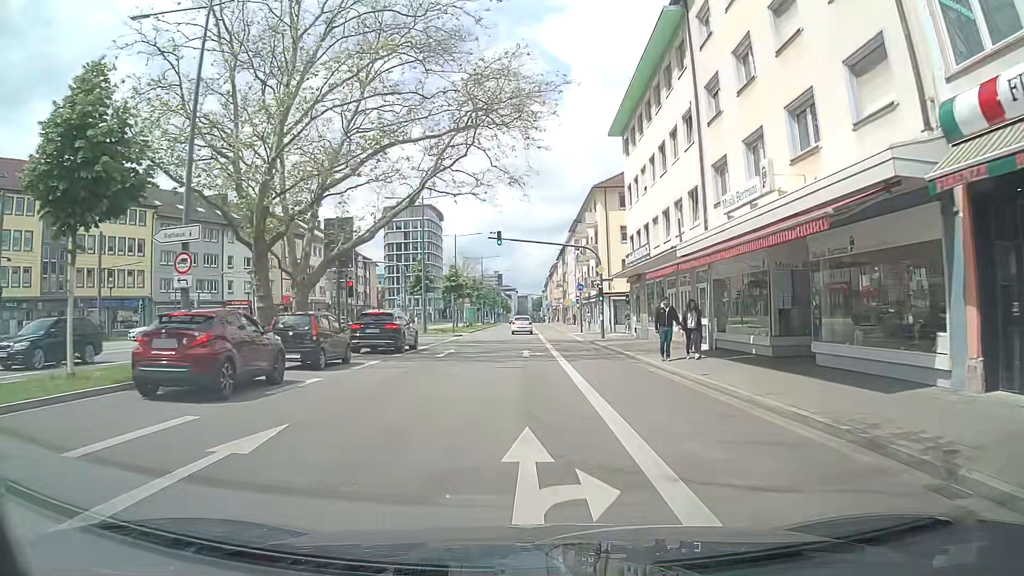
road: primary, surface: asphalt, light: Day
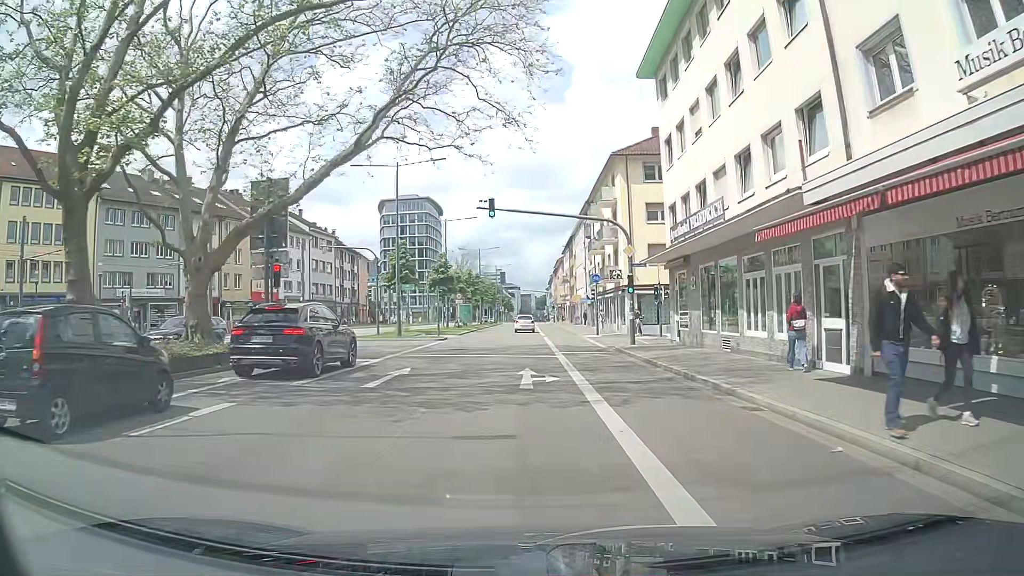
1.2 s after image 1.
(-0.1, +10.6) m; 0°
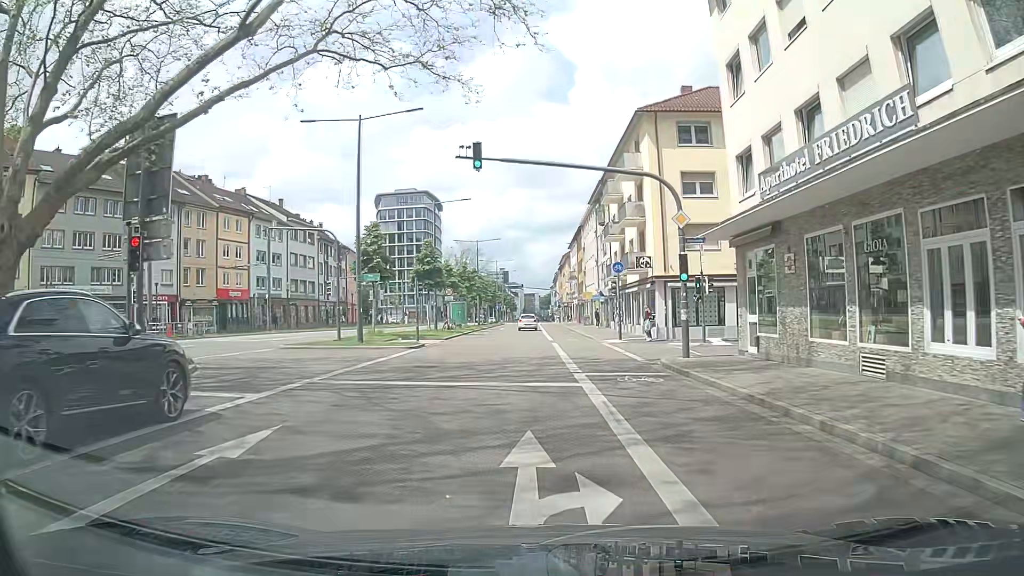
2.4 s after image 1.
(-0.1, +9.5) m; +1°
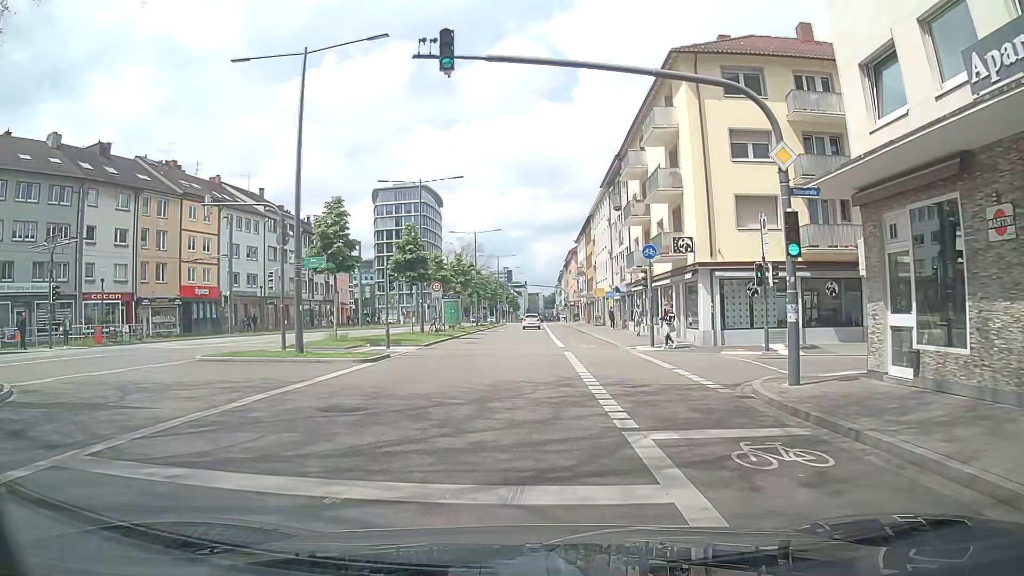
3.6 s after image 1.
(-0.2, +8.1) m; -1°
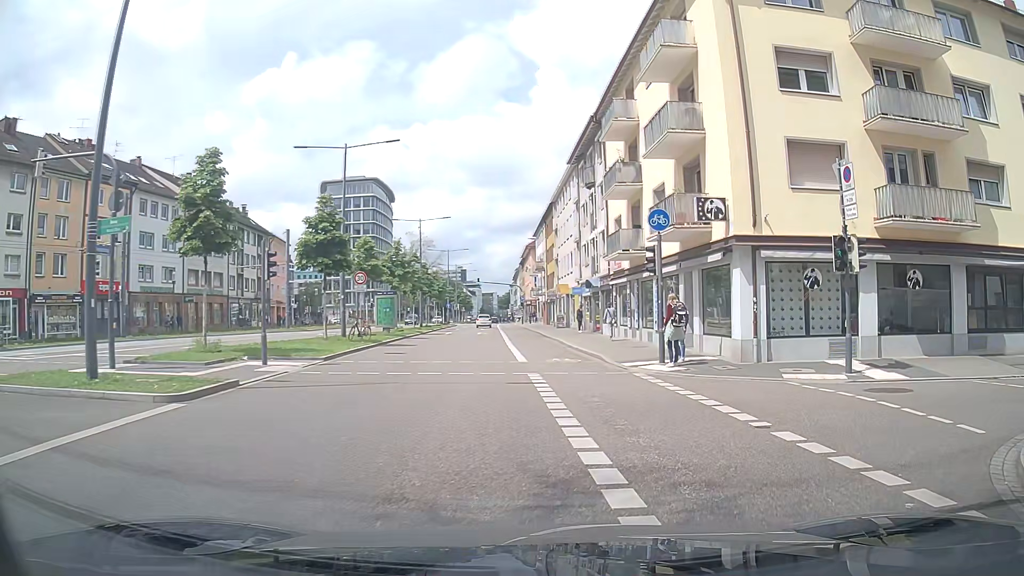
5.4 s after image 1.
(+0.1, +9.0) m; +5°
